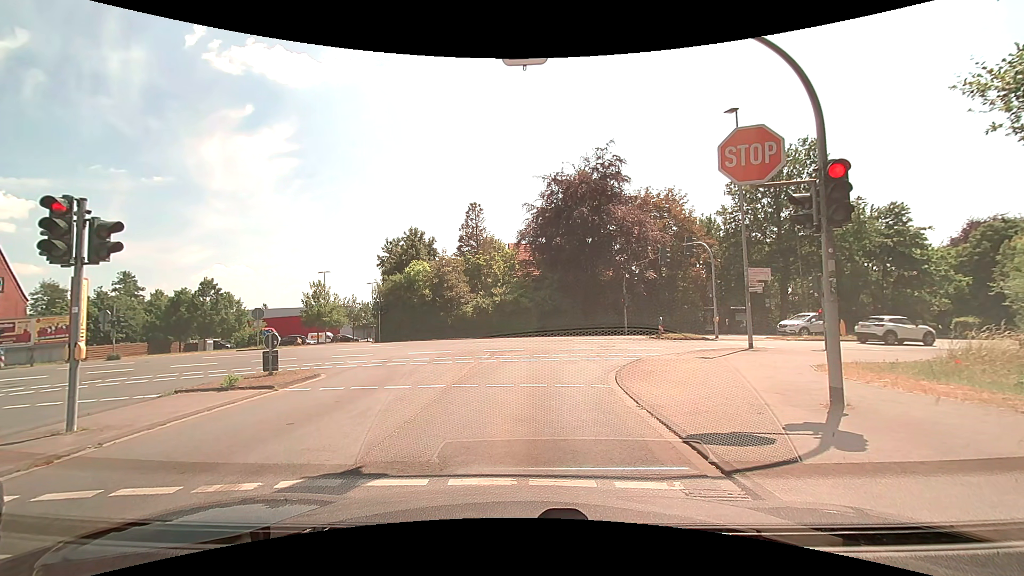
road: tertiary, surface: asphalt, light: Day
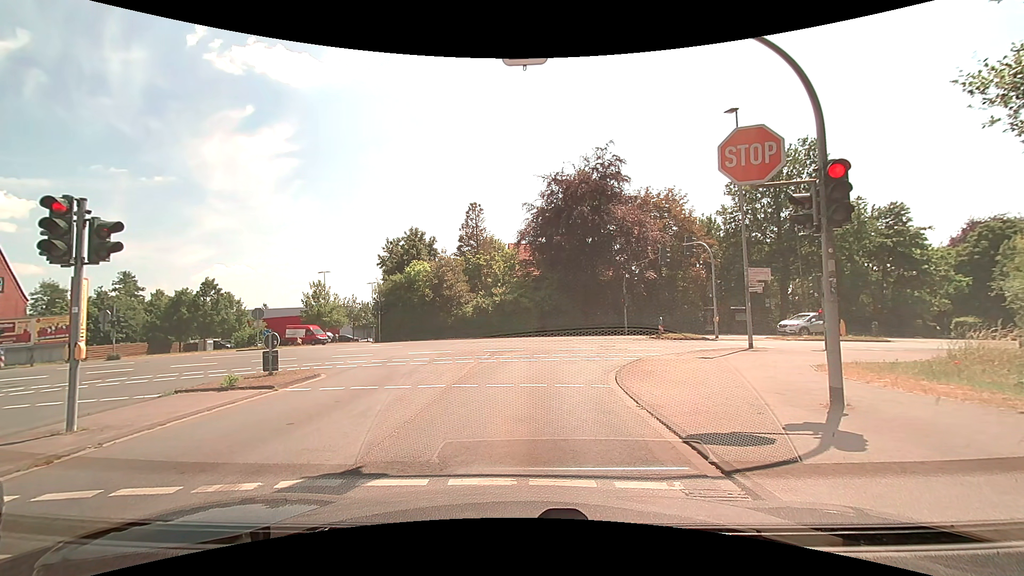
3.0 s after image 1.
(0.0, 0.0) m; 0°
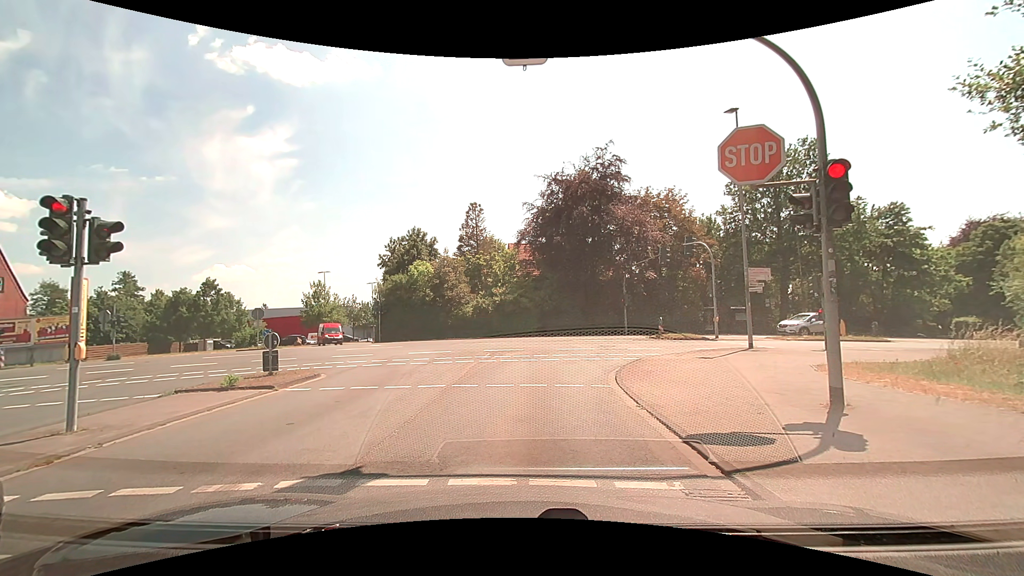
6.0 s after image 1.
(0.0, 0.0) m; 0°
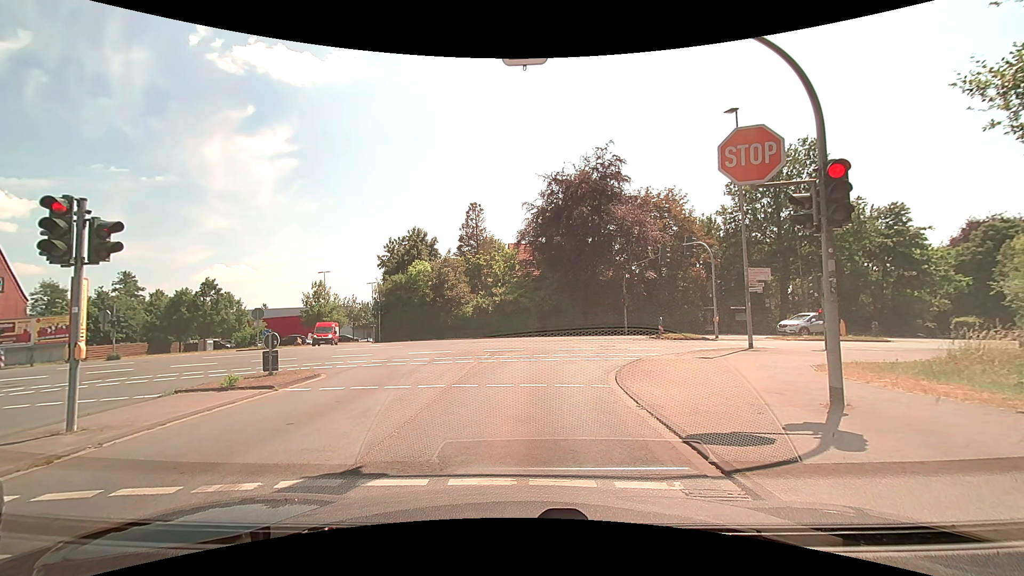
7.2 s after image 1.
(0.0, 0.0) m; 0°
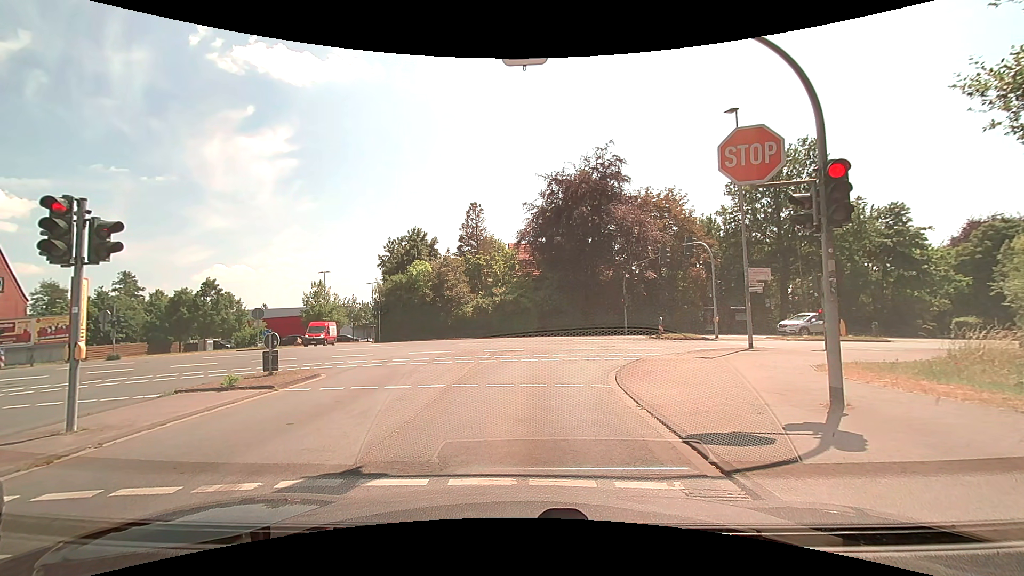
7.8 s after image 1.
(0.0, 0.0) m; 0°
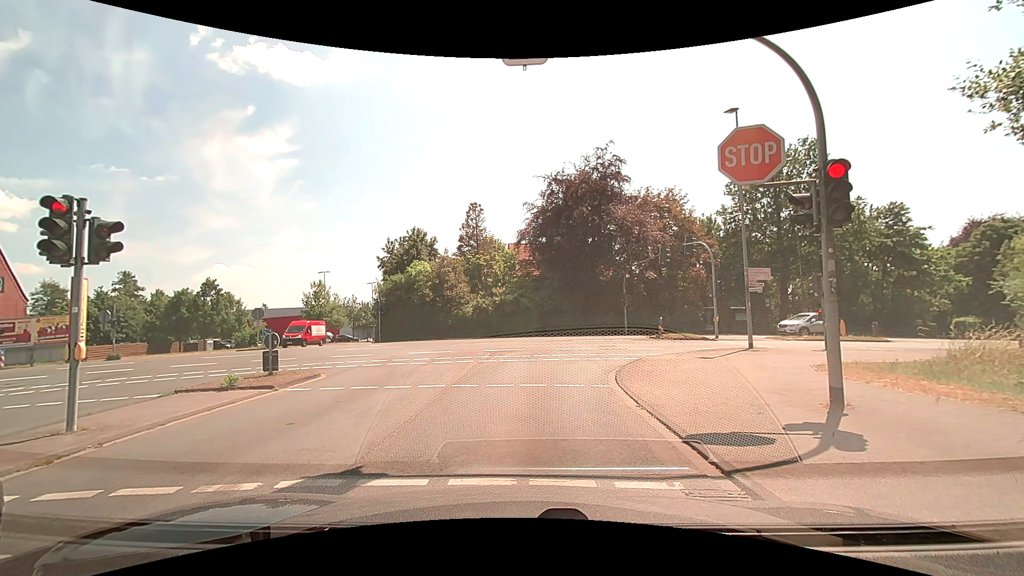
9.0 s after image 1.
(0.0, 0.0) m; 0°
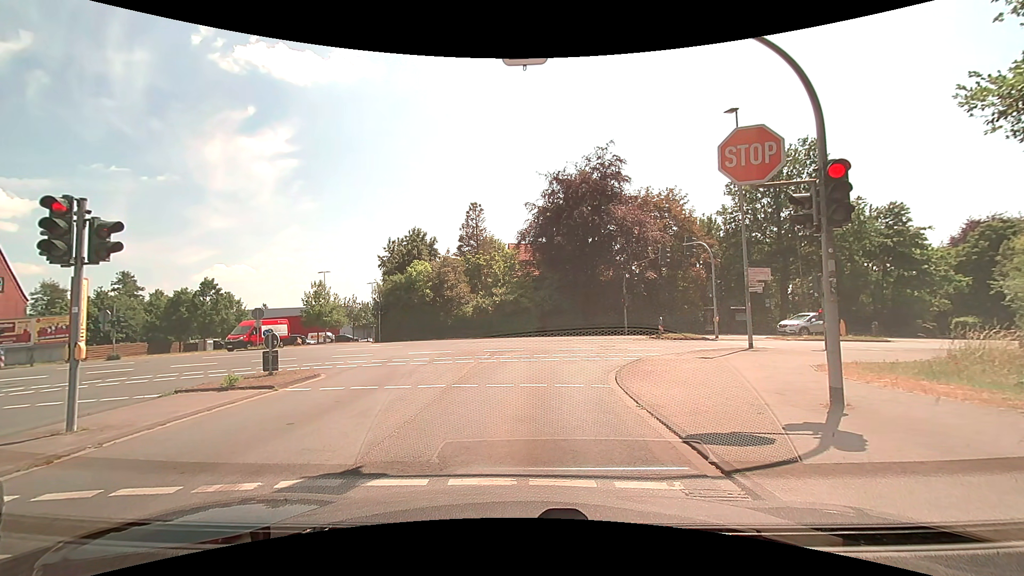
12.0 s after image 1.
(0.0, 0.0) m; 0°
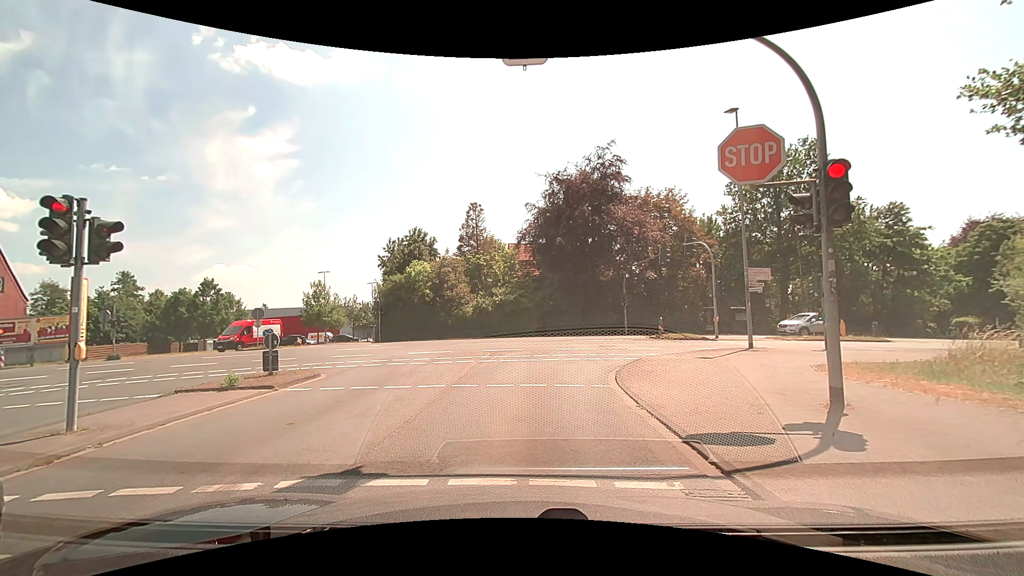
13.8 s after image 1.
(0.0, 0.0) m; 0°
(0, +10) (+2, +20) (+9, +26) (+19, +29) (+29, +32) (+38, +34) (+48, +37) (+58, +39) (+67, +42) (+77, +44) m
